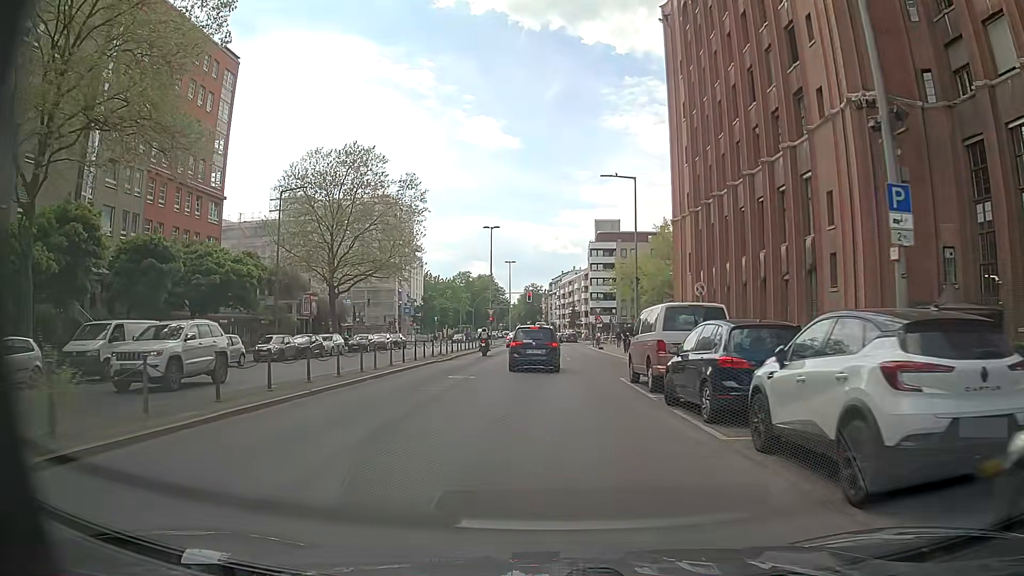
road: tertiary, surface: asphalt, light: Day
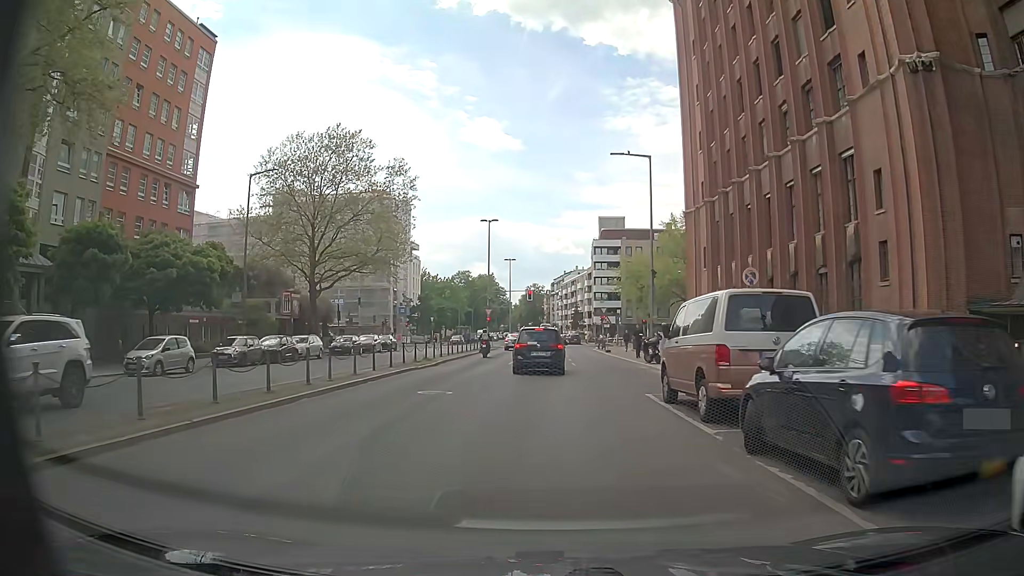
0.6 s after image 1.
(0.0, +5.2) m; 0°
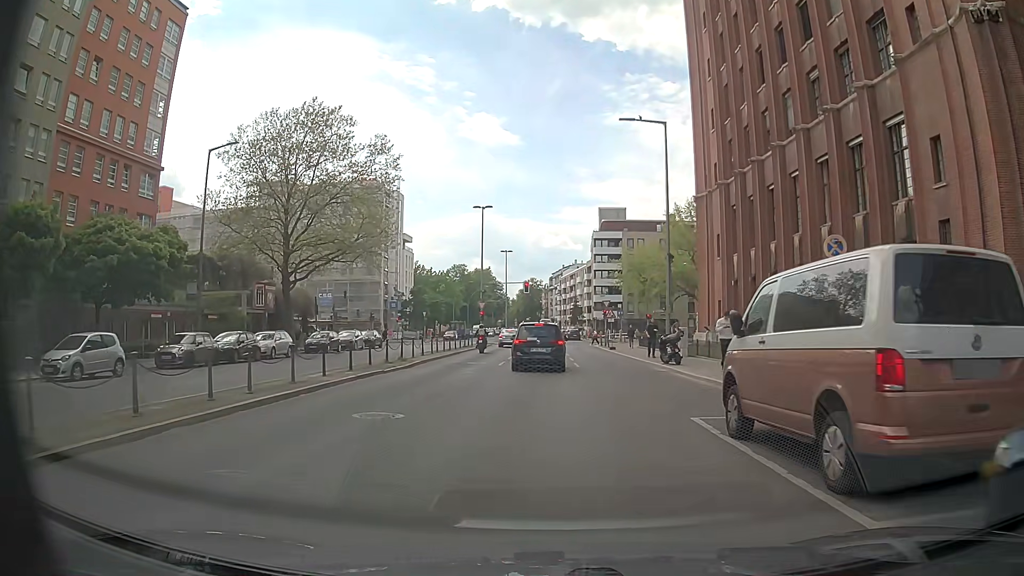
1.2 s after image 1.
(0.0, +5.1) m; 0°
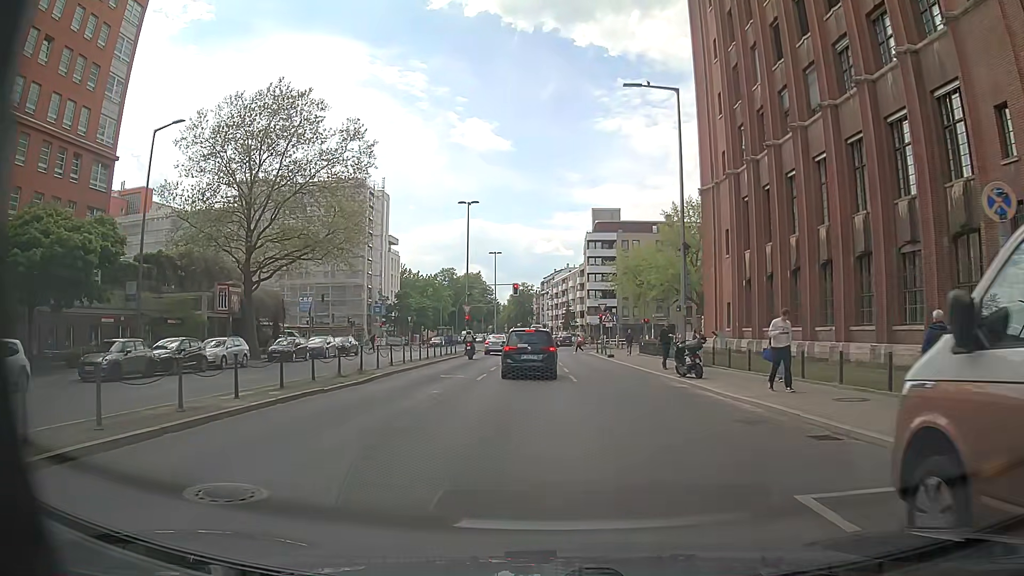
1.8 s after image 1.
(0.0, +4.9) m; -1°
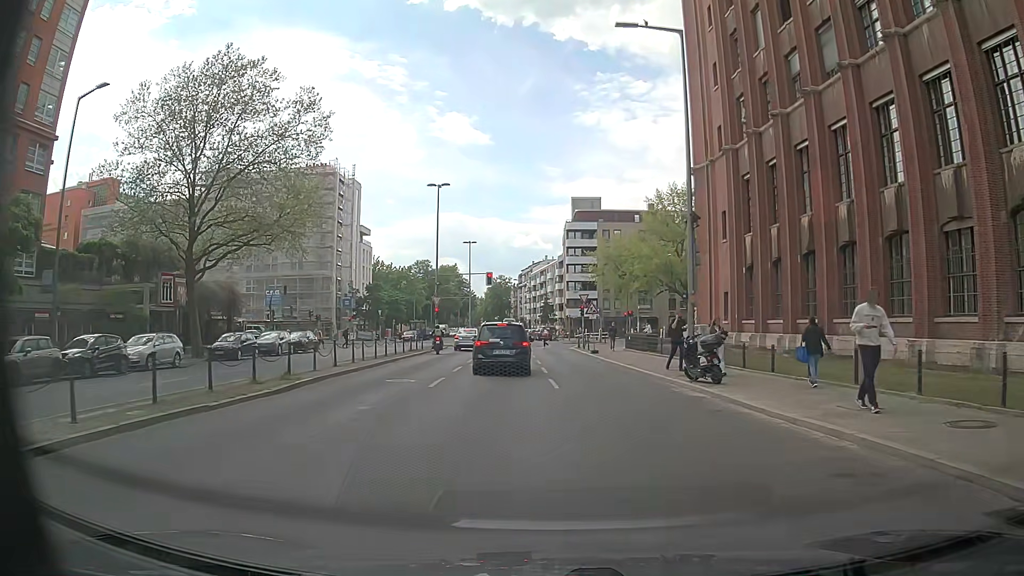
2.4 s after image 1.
(+0.1, +4.7) m; +3°
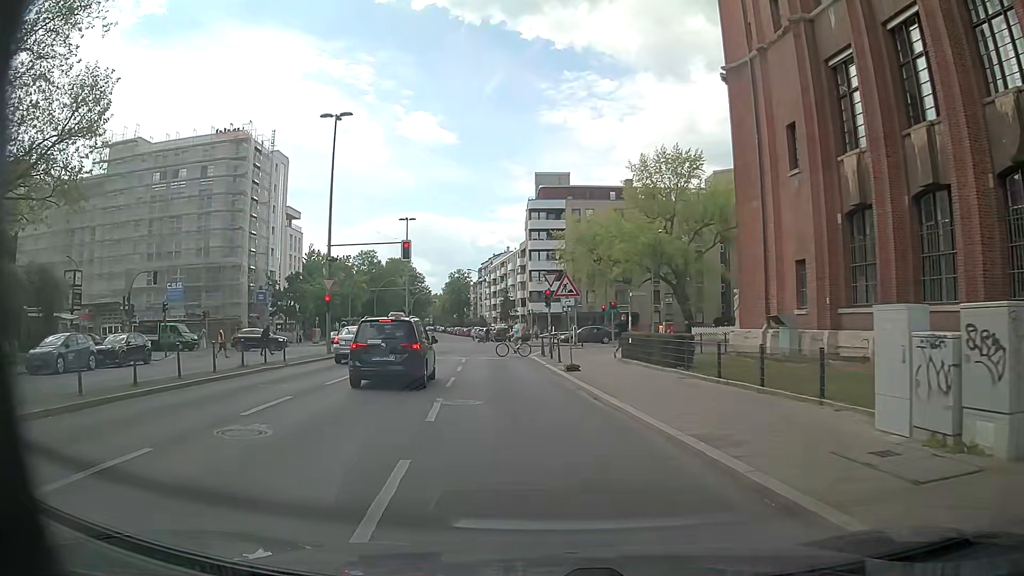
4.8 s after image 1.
(+0.7, +18.1) m; +2°
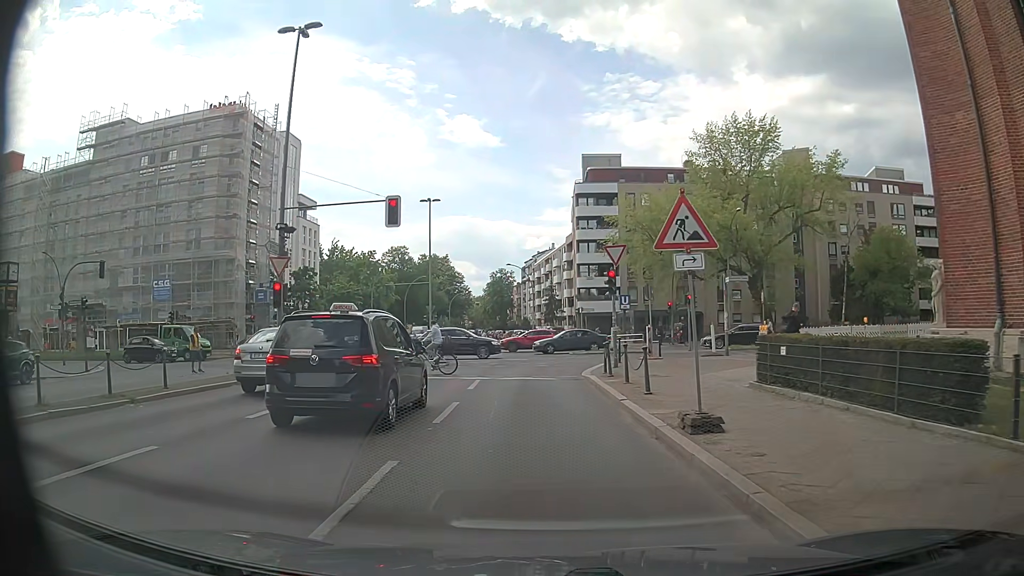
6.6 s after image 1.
(-0.5, +12.0) m; -4°
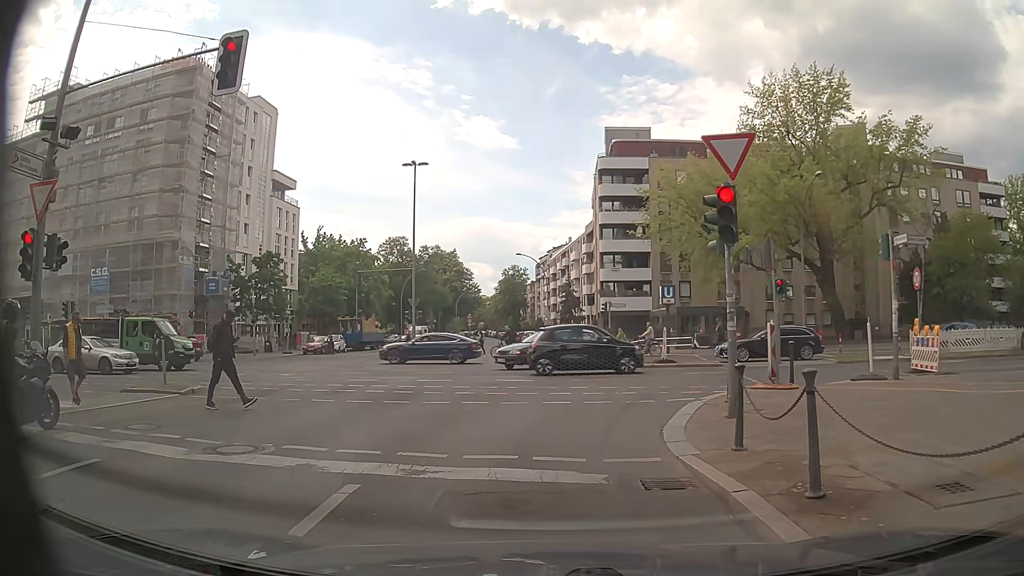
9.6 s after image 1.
(-0.1, +12.8) m; 0°
